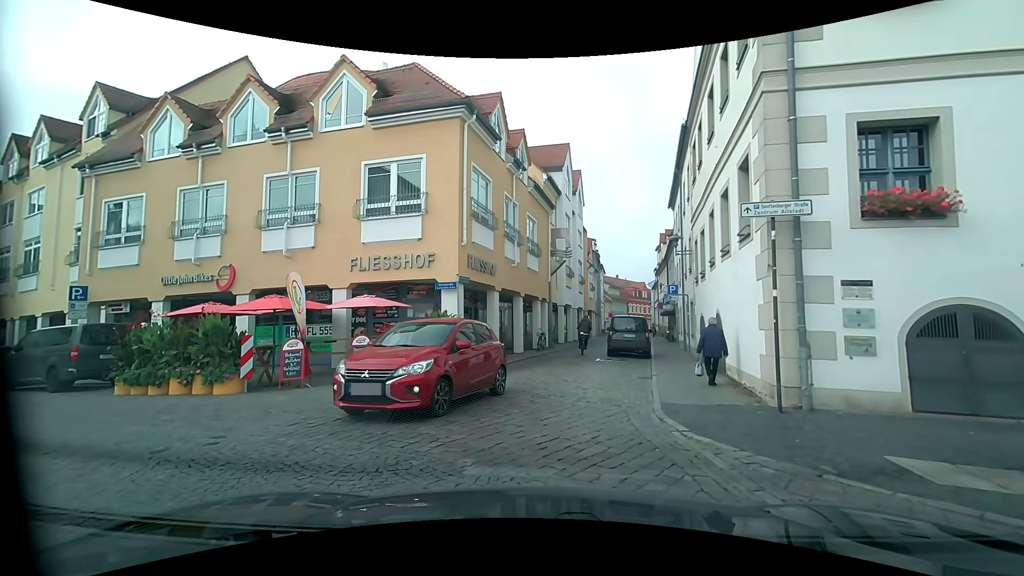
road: residential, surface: sett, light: Day
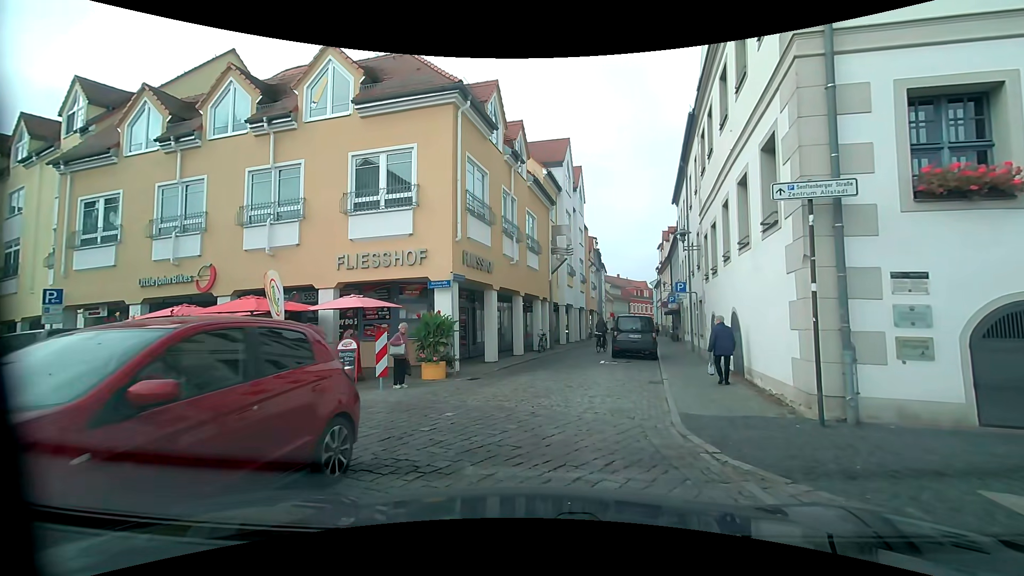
(0.0, +1.1) m; 0°
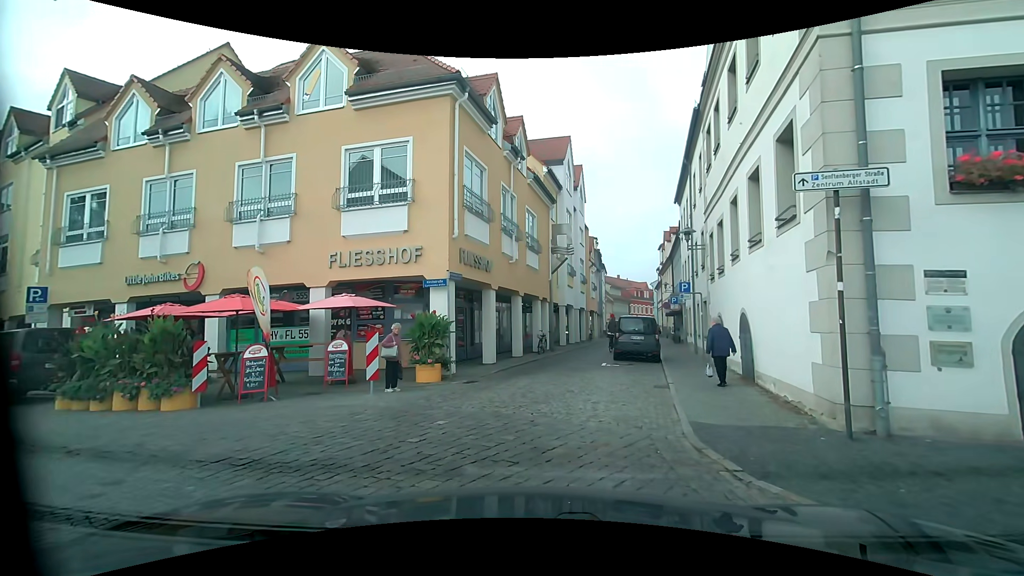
(0.0, +0.6) m; 0°
